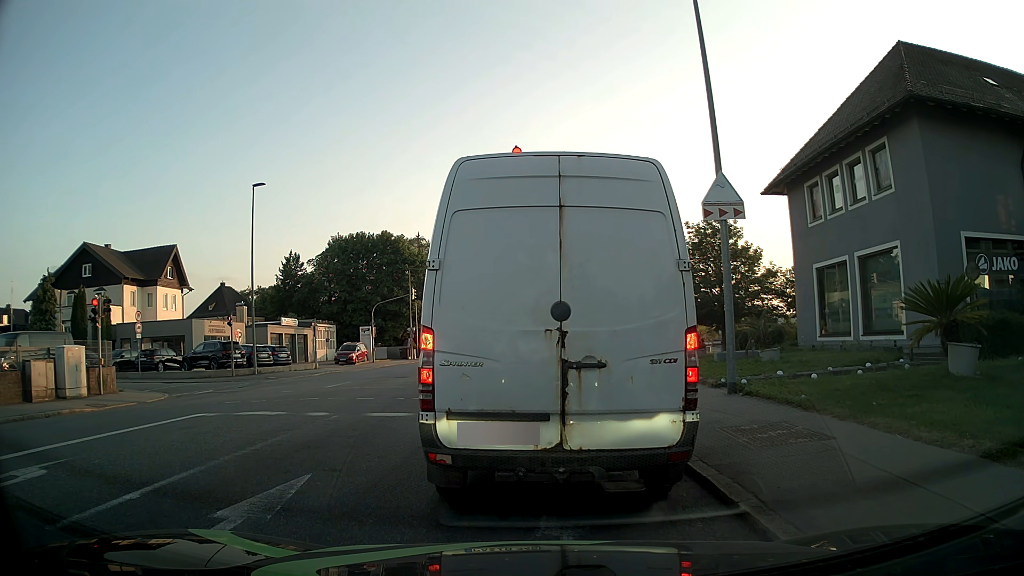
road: tertiary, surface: asphalt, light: Day
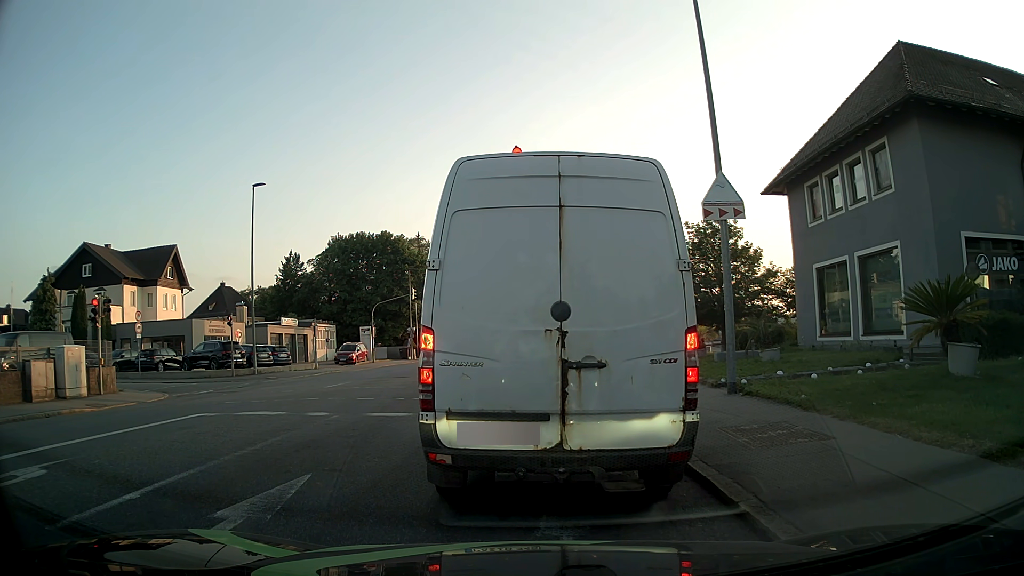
(0.0, 0.0) m; 0°
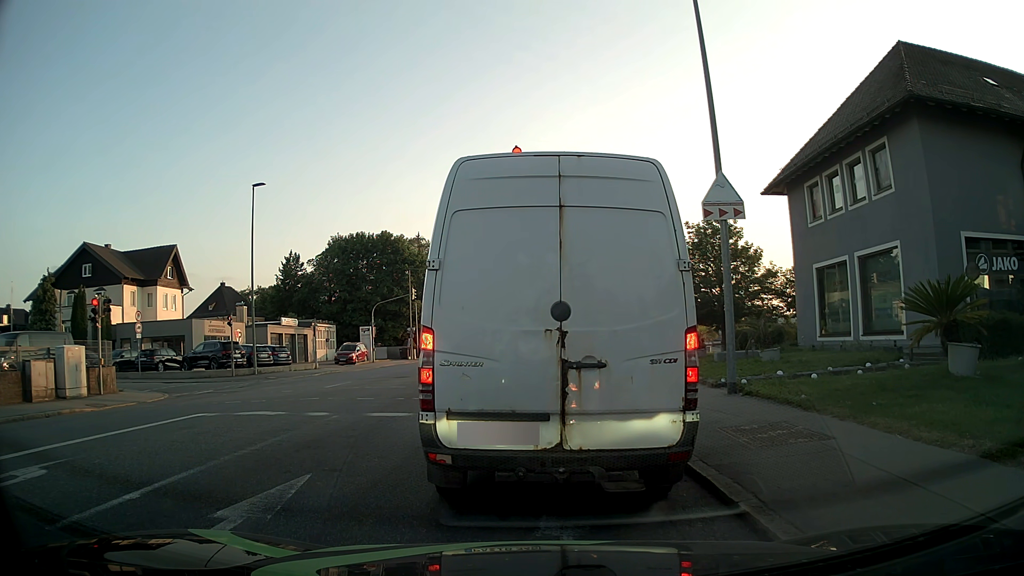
(0.0, 0.0) m; 0°
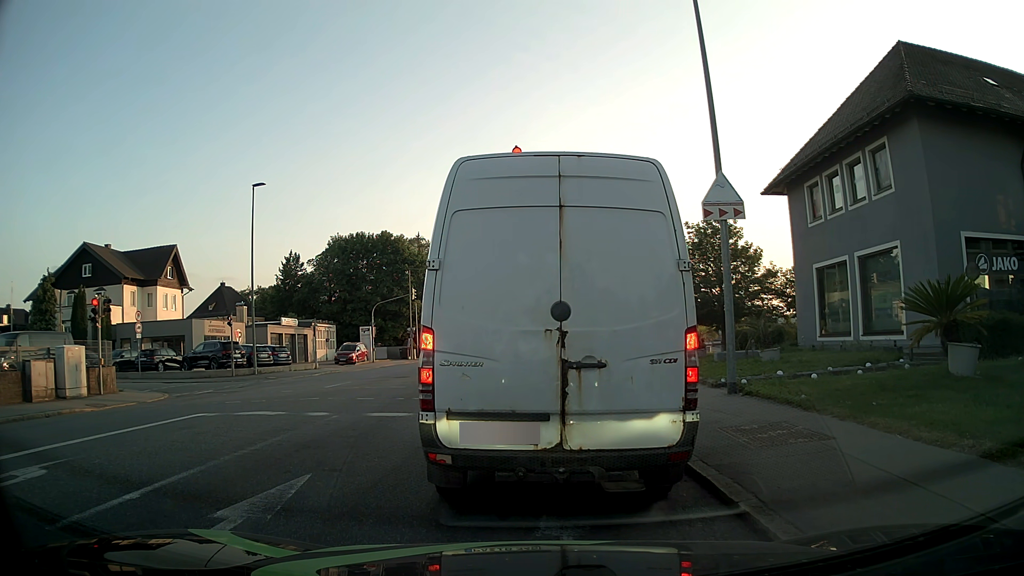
(0.0, 0.0) m; 0°
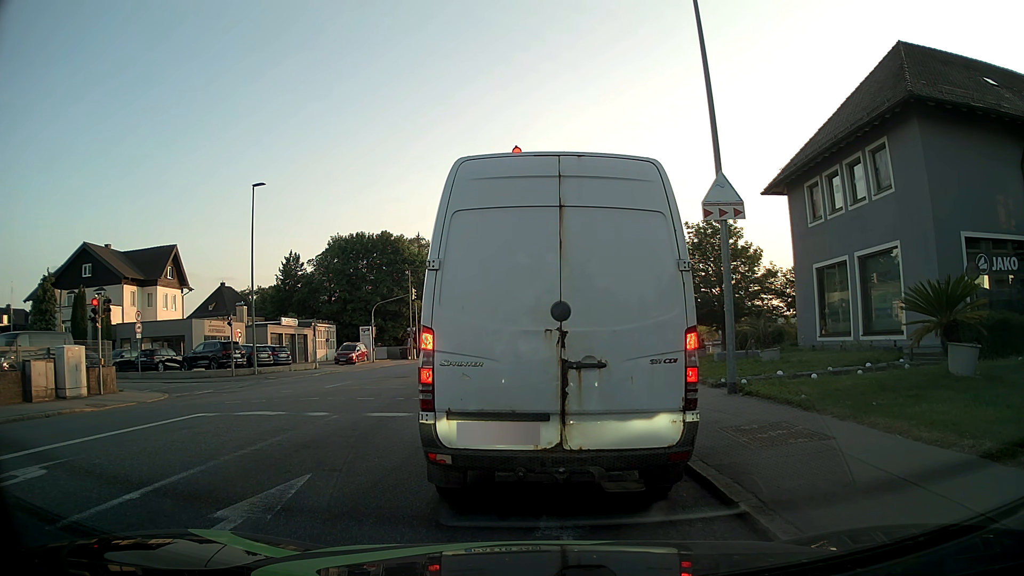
(0.0, 0.0) m; 0°
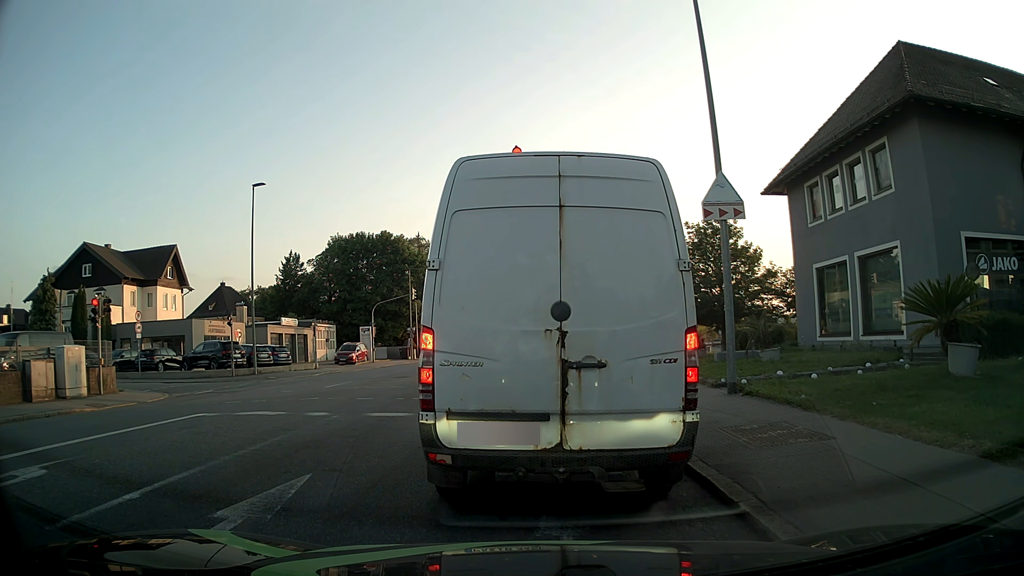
(0.0, 0.0) m; 0°
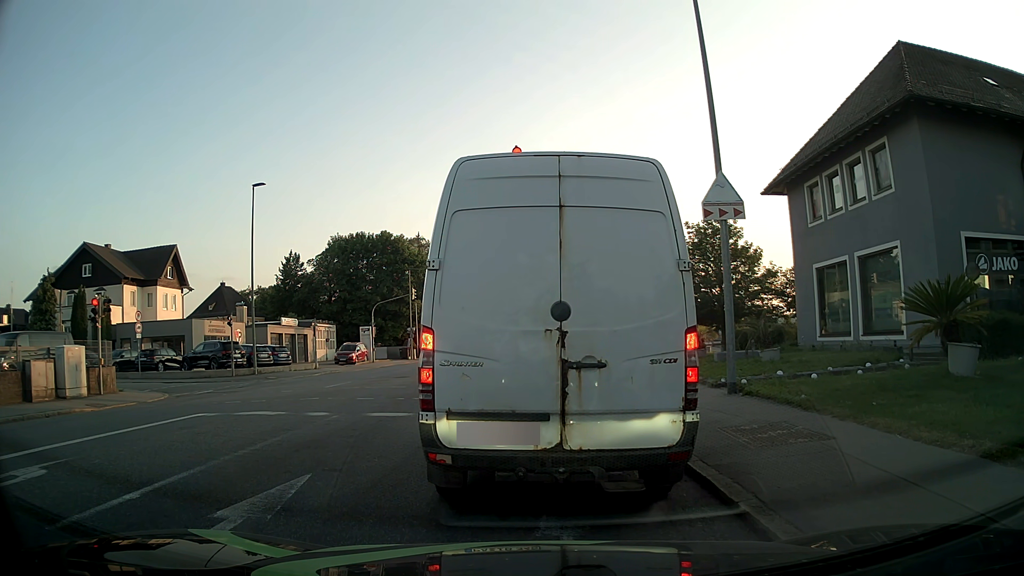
(0.0, 0.0) m; 0°
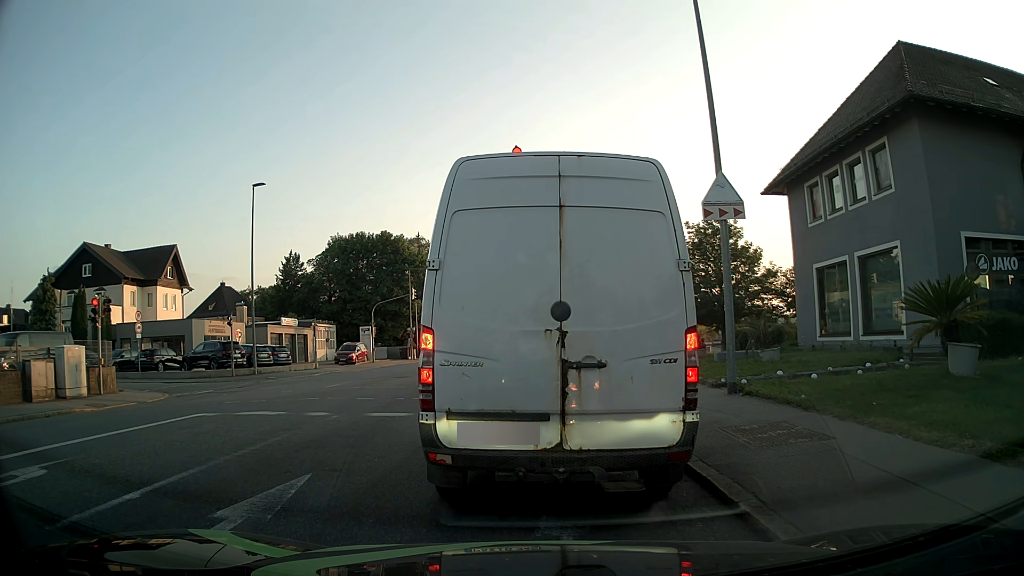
(0.0, 0.0) m; 0°
